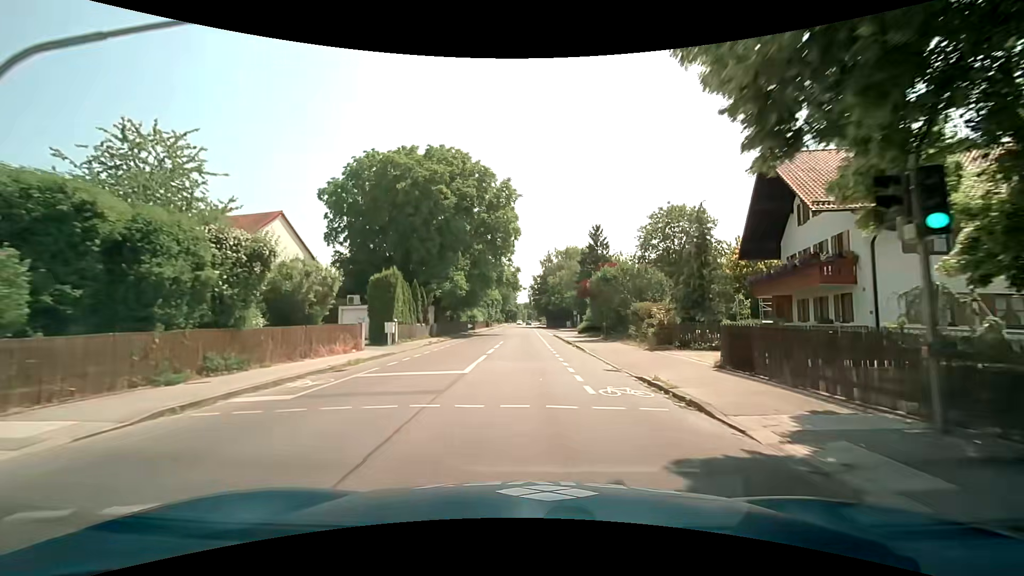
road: secondary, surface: asphalt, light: Day
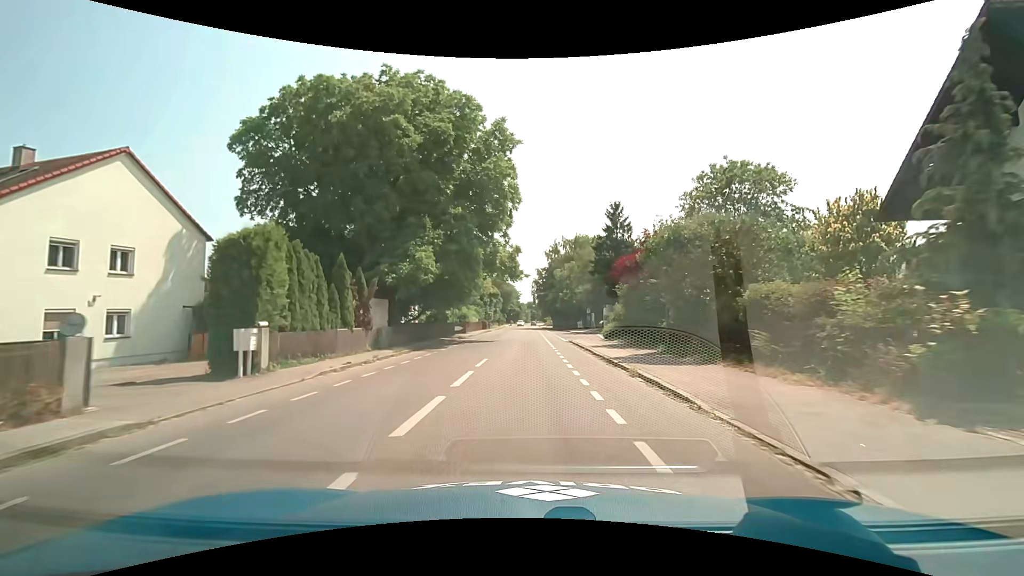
(-0.1, +14.7) m; 0°
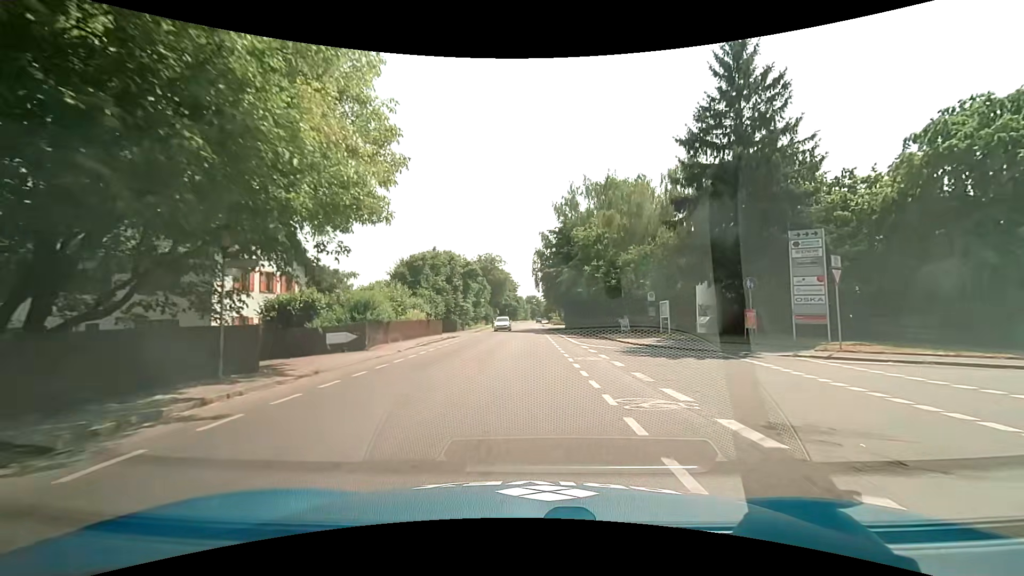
(-0.1, +36.7) m; 0°
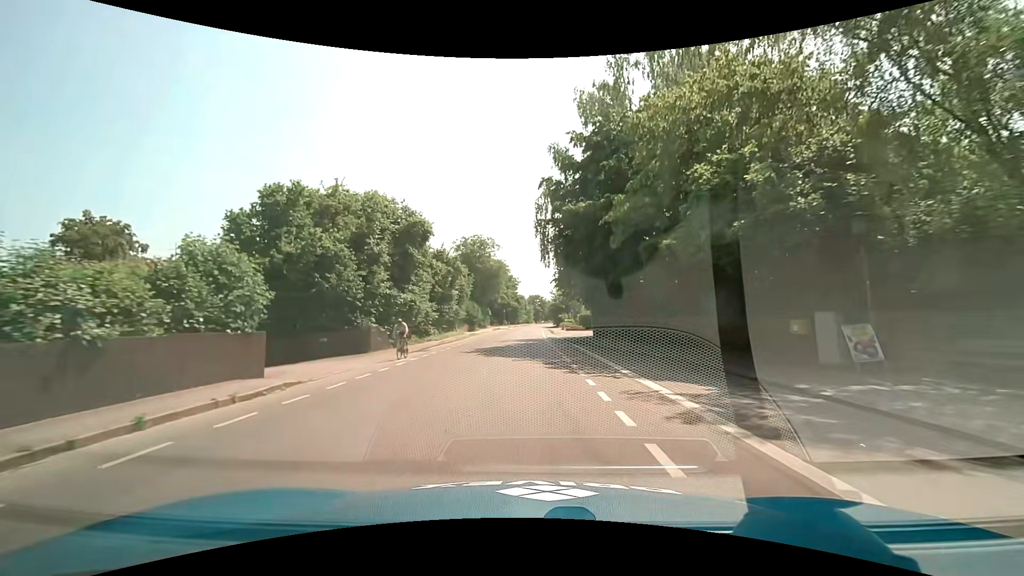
(-0.2, +29.3) m; -1°
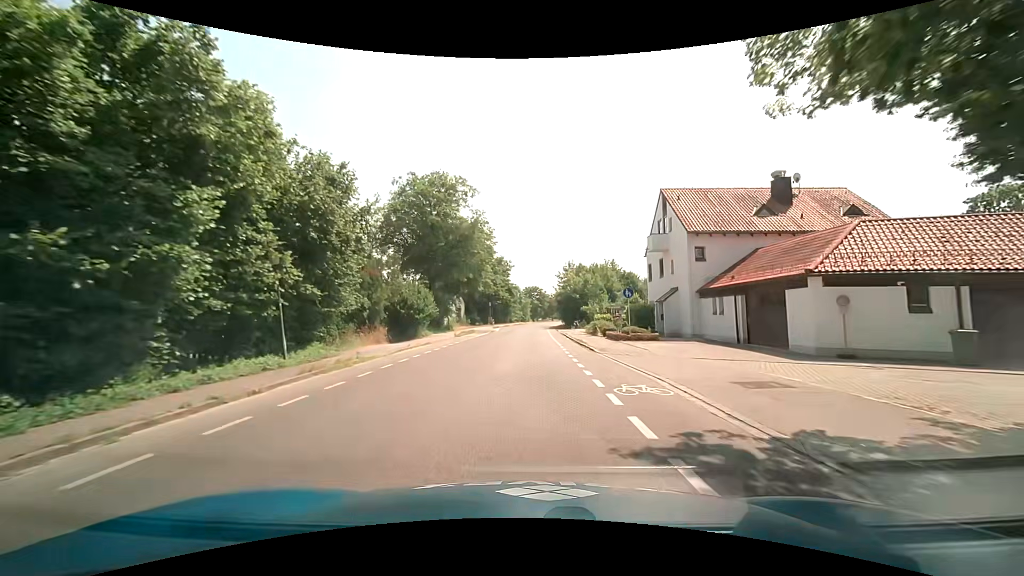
(0.0, +36.5) m; 0°
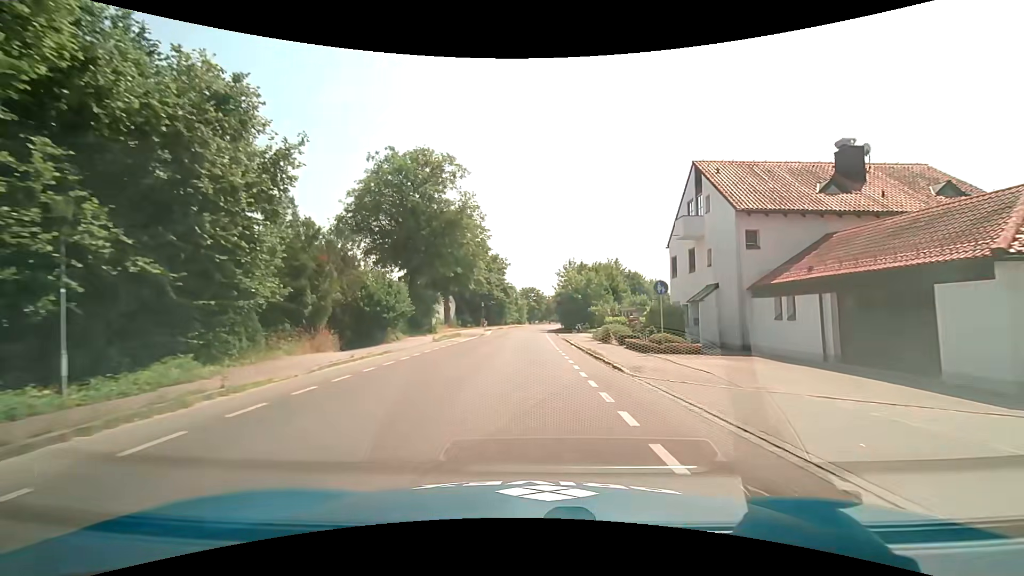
(+0.1, +7.3) m; +1°
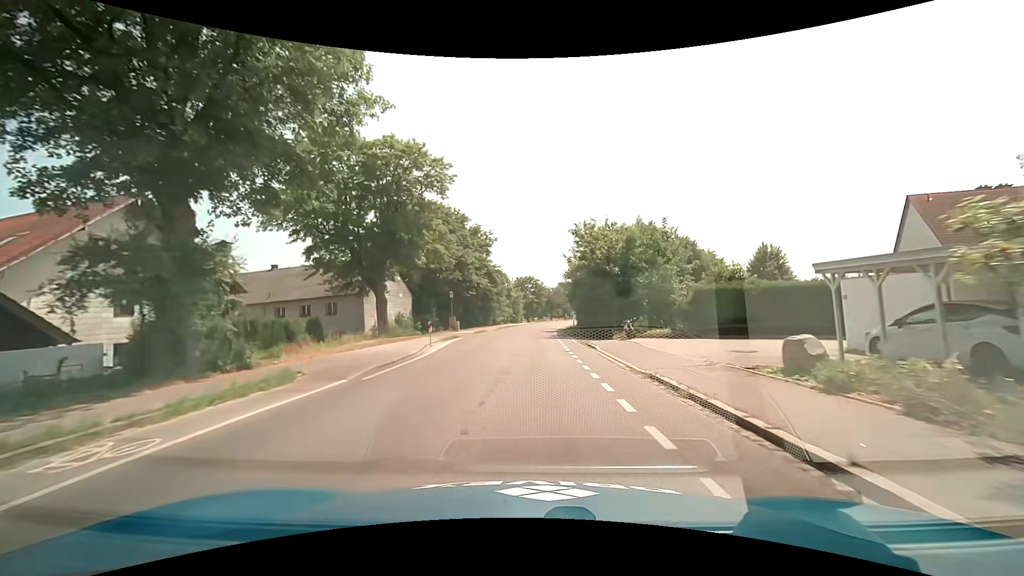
(+0.2, +29.2) m; 0°
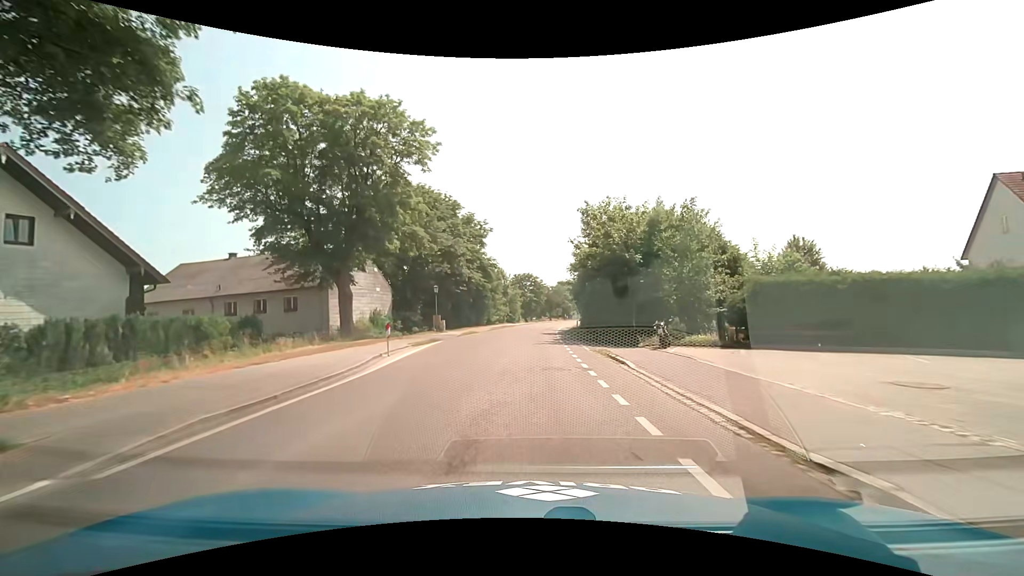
(0.0, +7.3) m; 0°
(0, +10) (0, +20) (0, +30) (+1, +40) (+1, +50) (+2, +60) (+3, +70) (+4, +80) (+6, +90) (+8, +100) m
